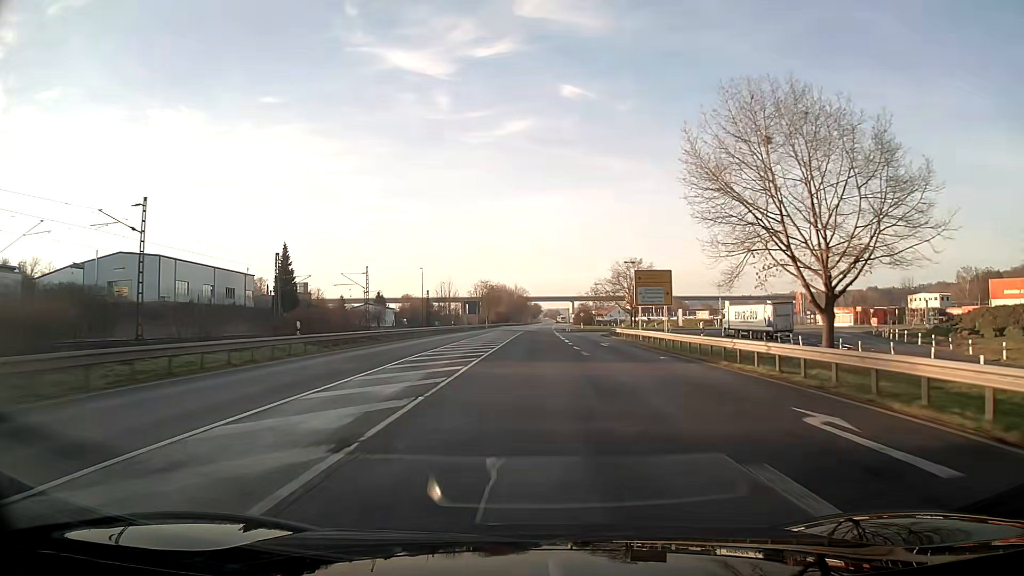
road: primary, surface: asphalt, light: Day
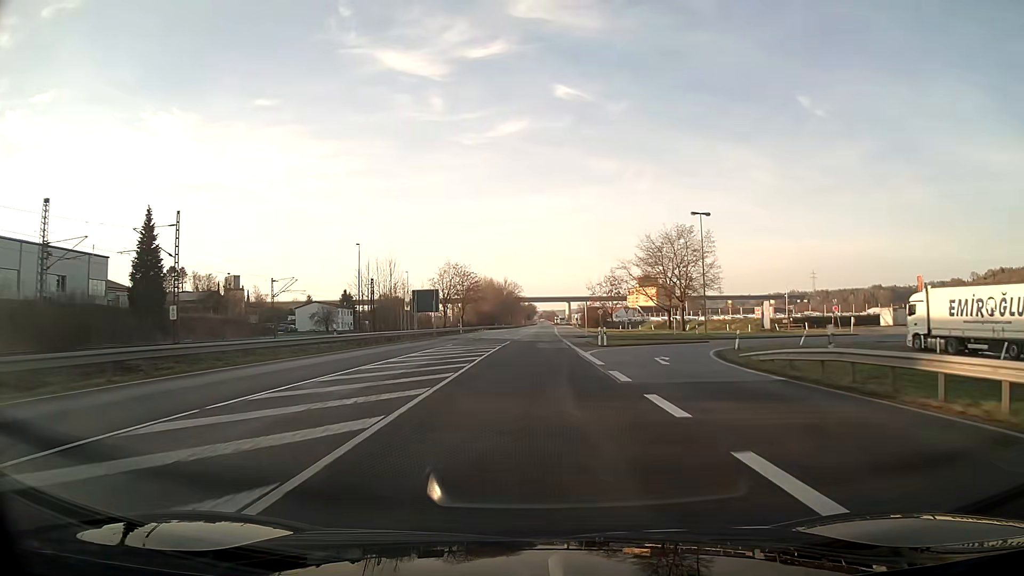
(+0.1, +48.0) m; +1°
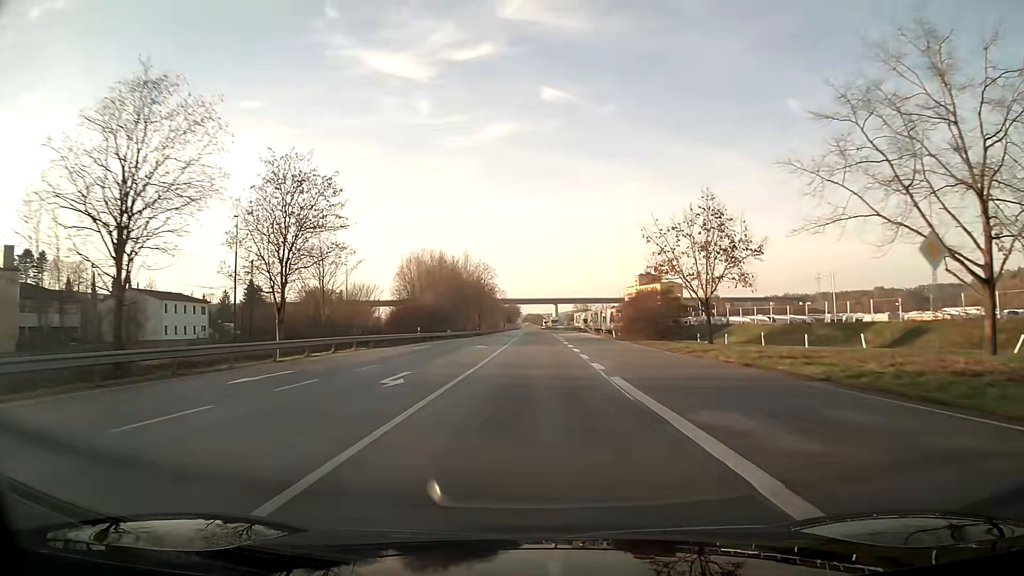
(+1.0, +80.0) m; +1°
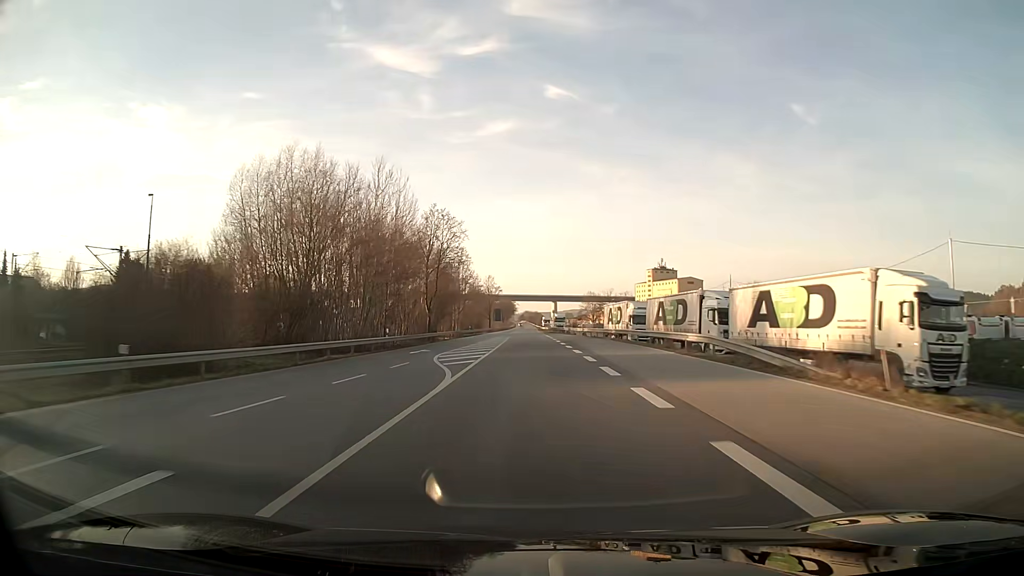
(+0.2, +63.9) m; 0°
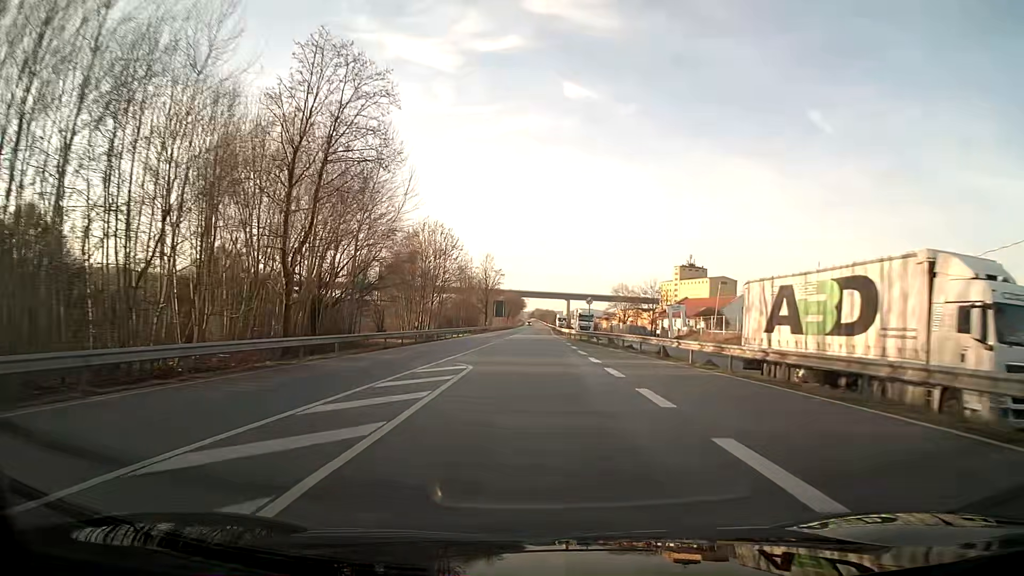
(-0.3, +47.9) m; -1°
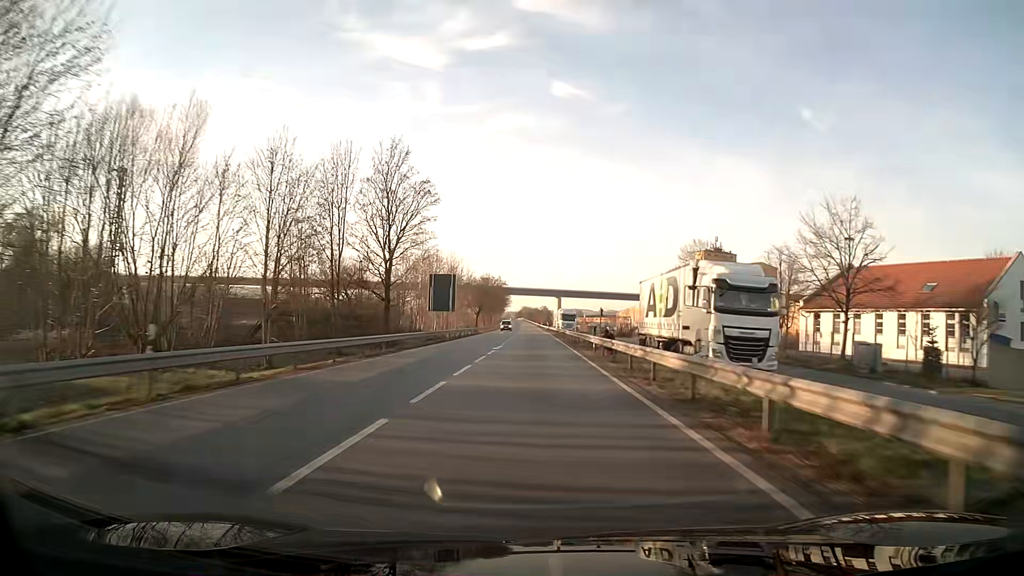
(+0.7, +79.9) m; +1°
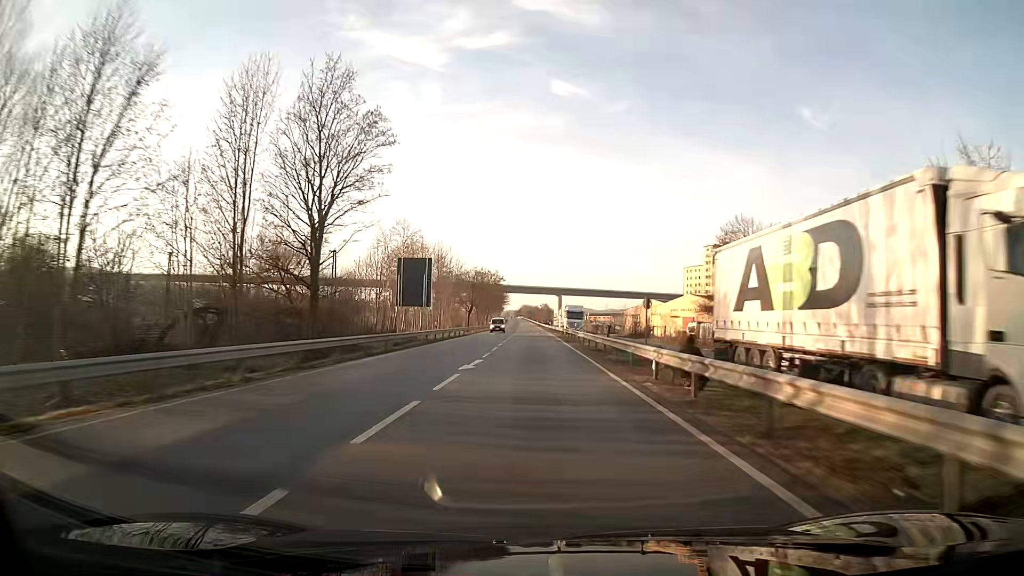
(0.0, +16.0) m; 0°
